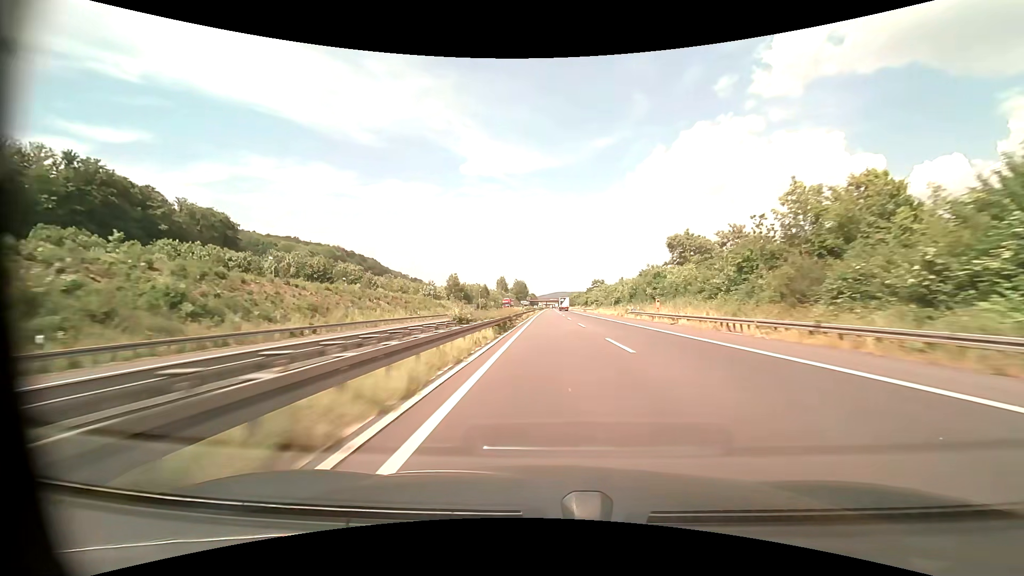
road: motorway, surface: asphalt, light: Day
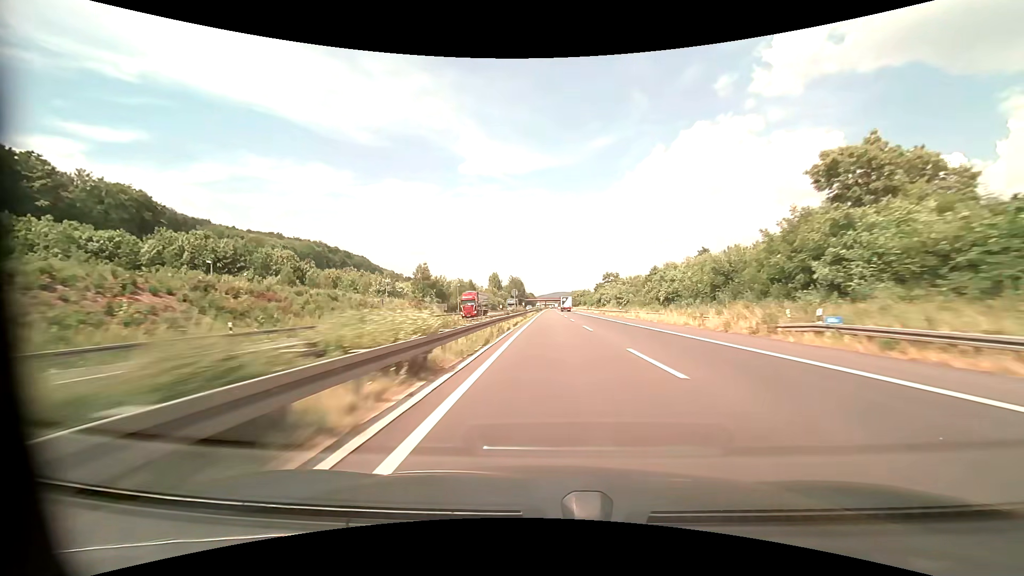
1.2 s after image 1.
(0.0, +41.6) m; 0°
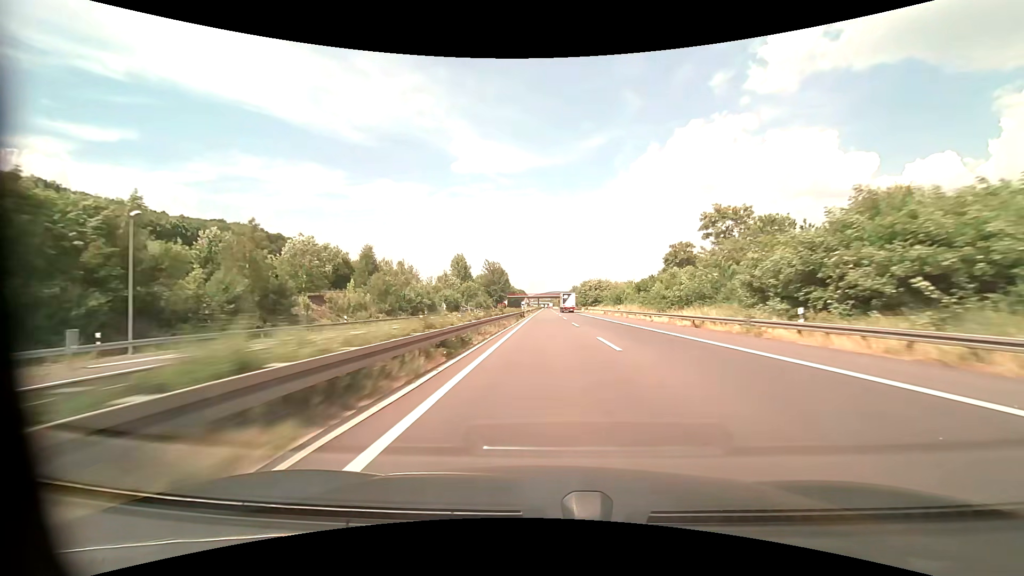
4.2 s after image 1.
(+0.7, +103.7) m; +1°
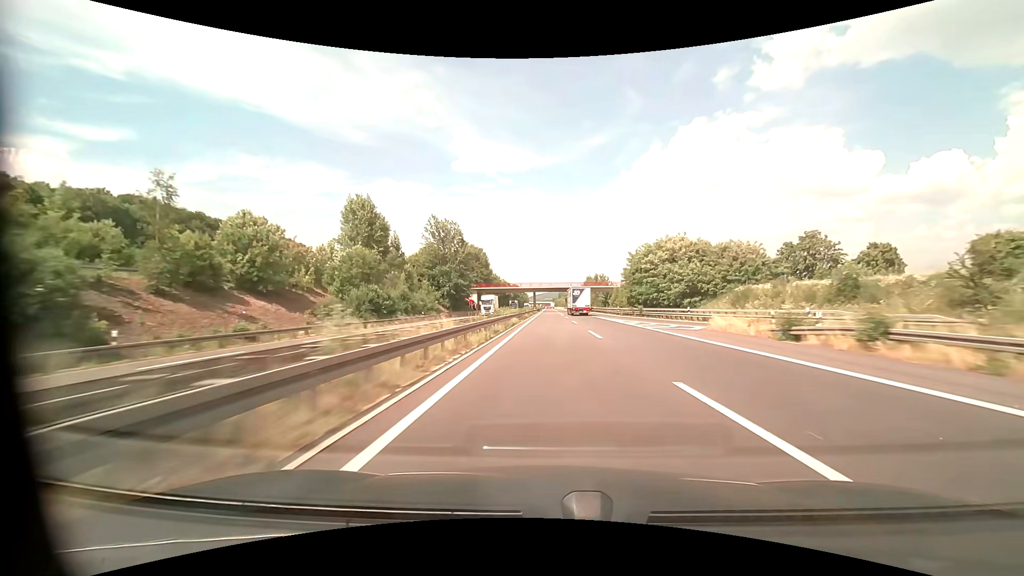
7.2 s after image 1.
(0.0, +103.4) m; 0°
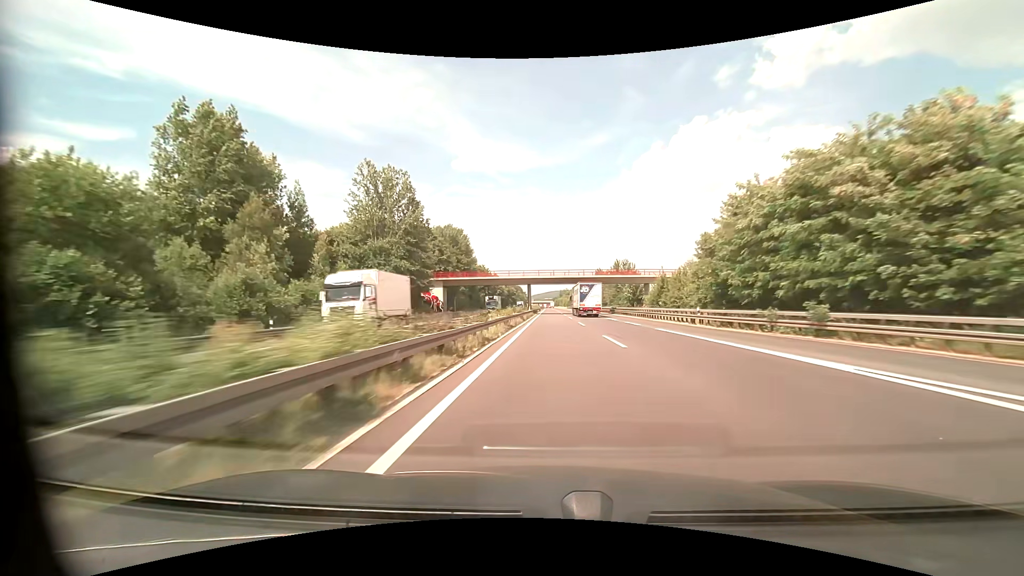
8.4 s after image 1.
(0.0, +41.3) m; 0°
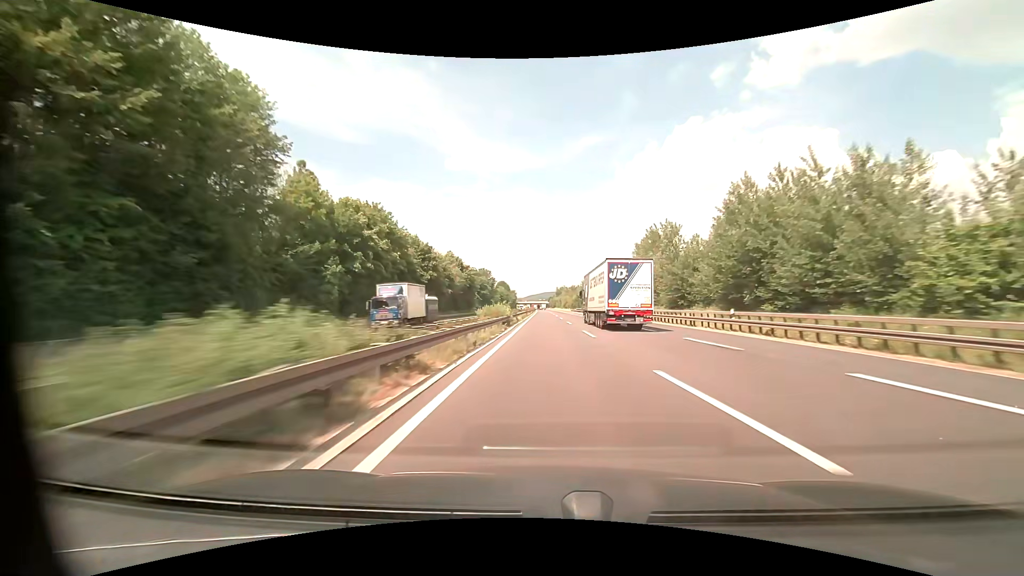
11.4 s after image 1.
(+0.6, +102.9) m; +1°
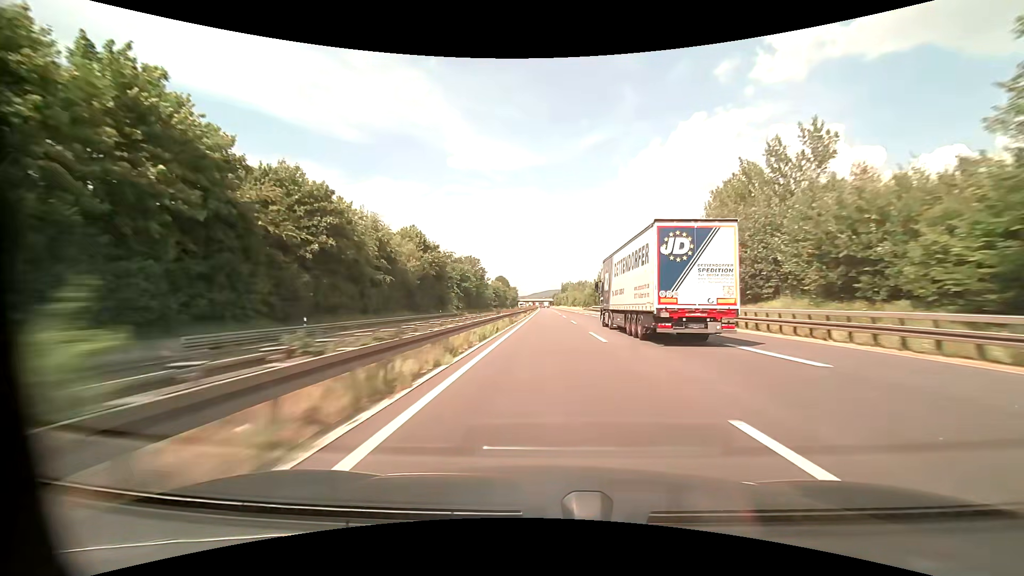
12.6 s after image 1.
(0.0, +41.0) m; 0°
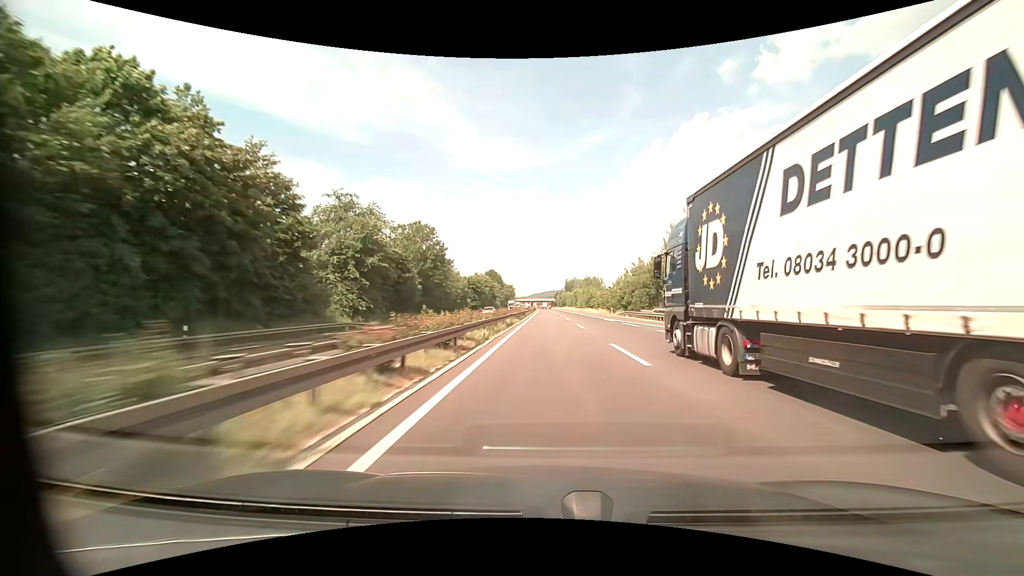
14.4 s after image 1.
(-0.1, +61.5) m; 0°
(0, +10) (0, +20) (0, +30) (0, +40) (0, +50) (0, +60) (0, +70) (0, +80) (0, +90) (0, +100) m
